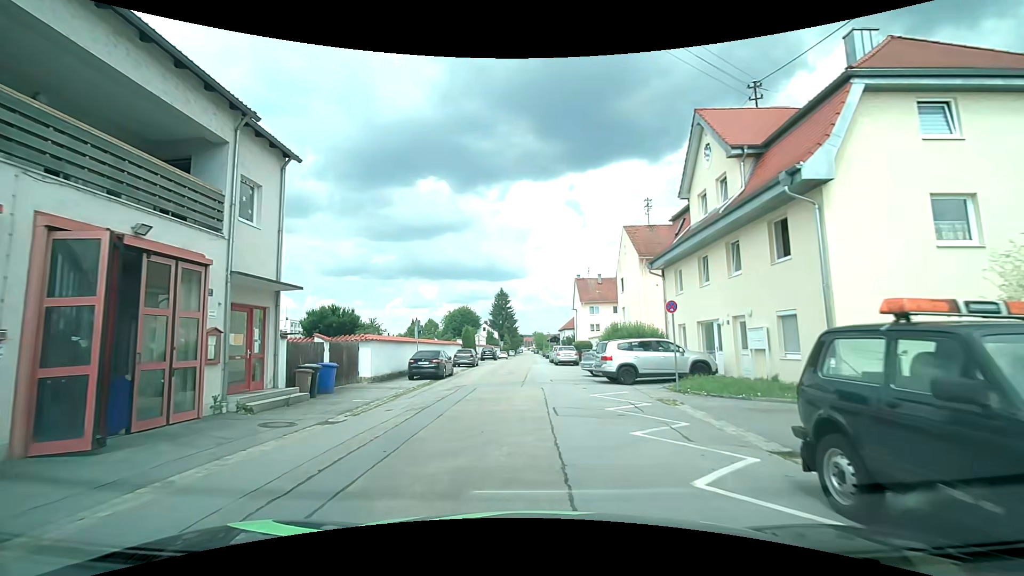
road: residential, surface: asphalt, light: Day
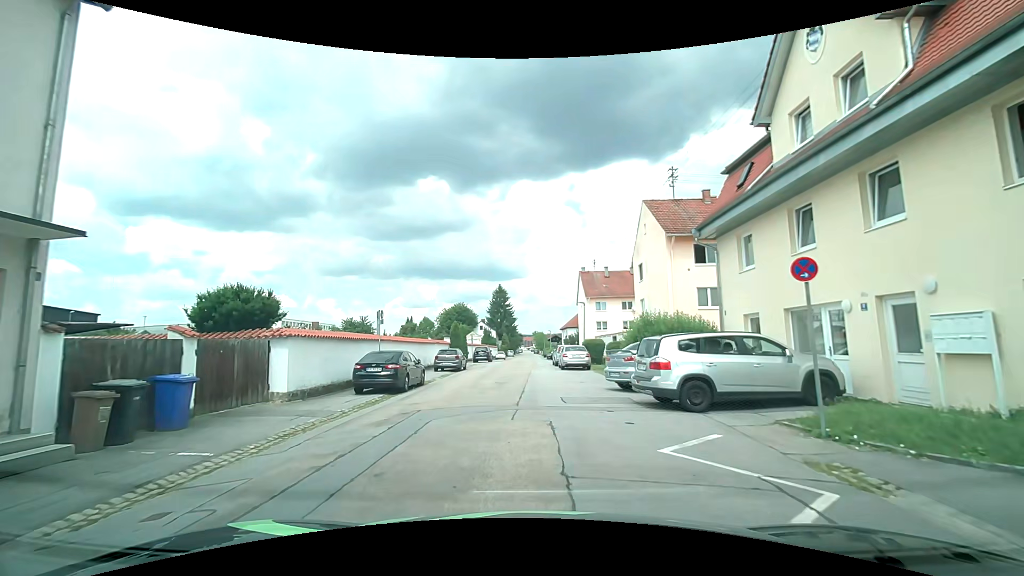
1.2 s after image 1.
(0.0, +7.7) m; +1°
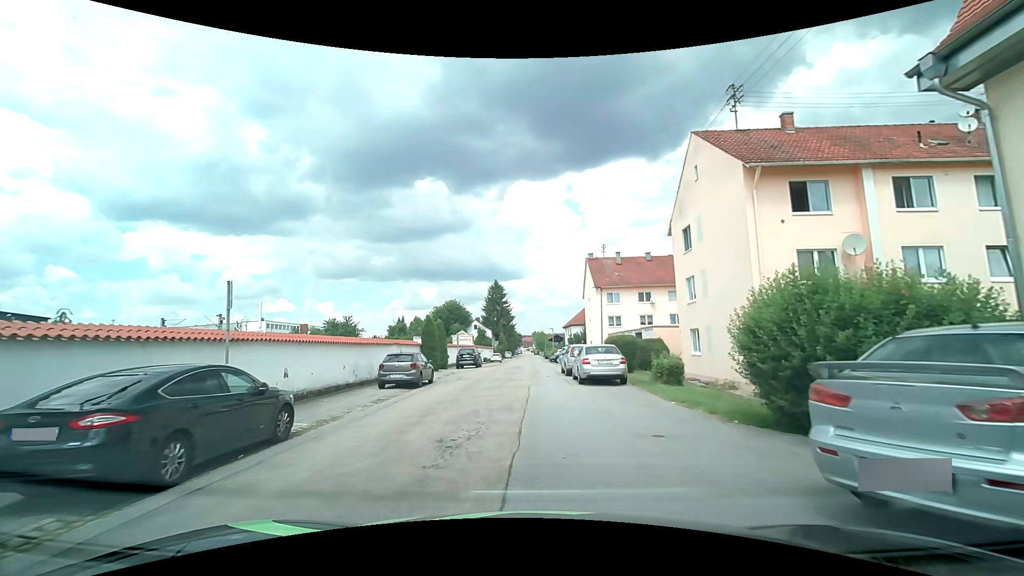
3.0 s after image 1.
(-0.1, +11.5) m; 0°
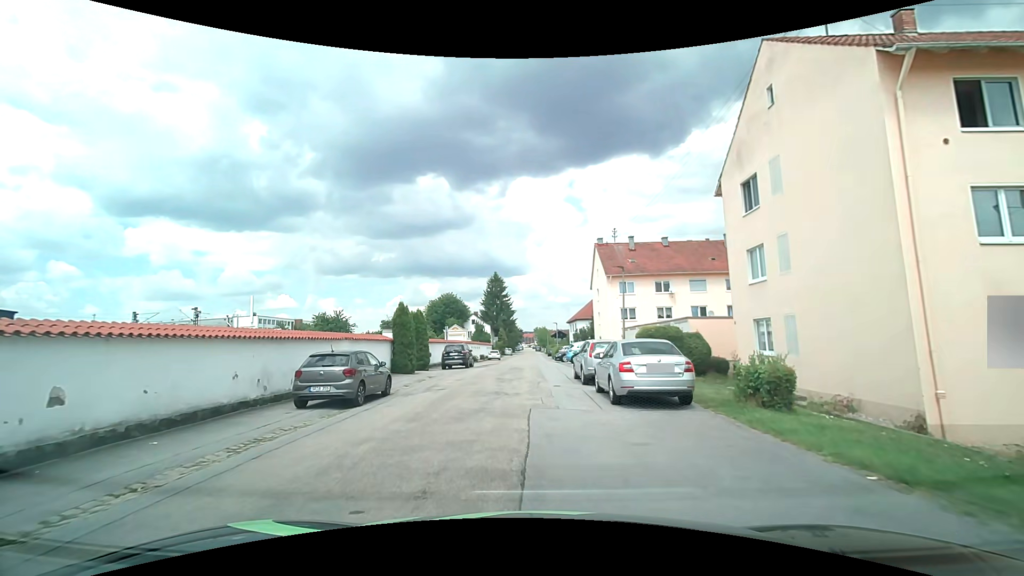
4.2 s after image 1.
(-0.1, +7.3) m; -1°
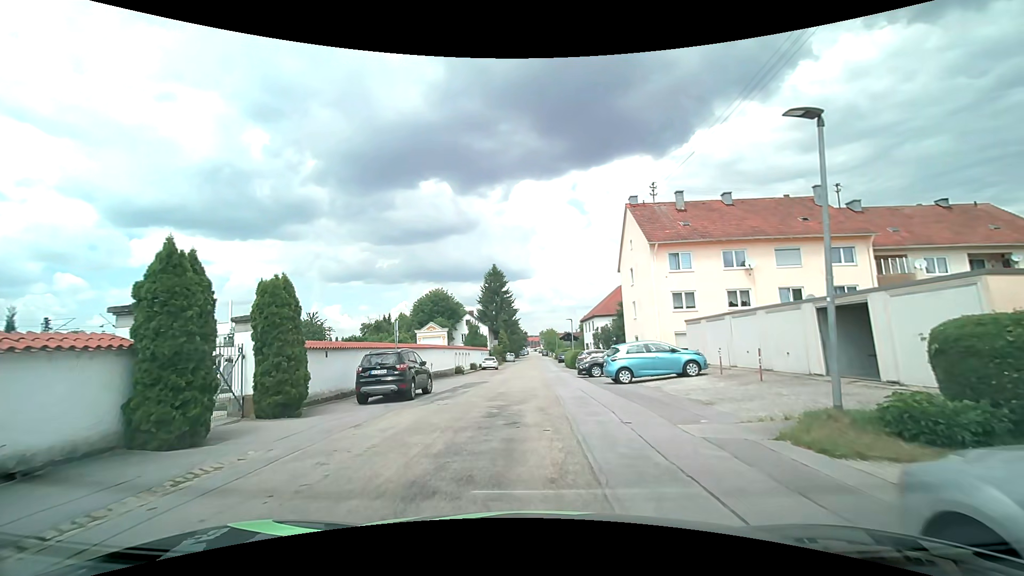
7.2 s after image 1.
(-0.1, +17.3) m; -1°
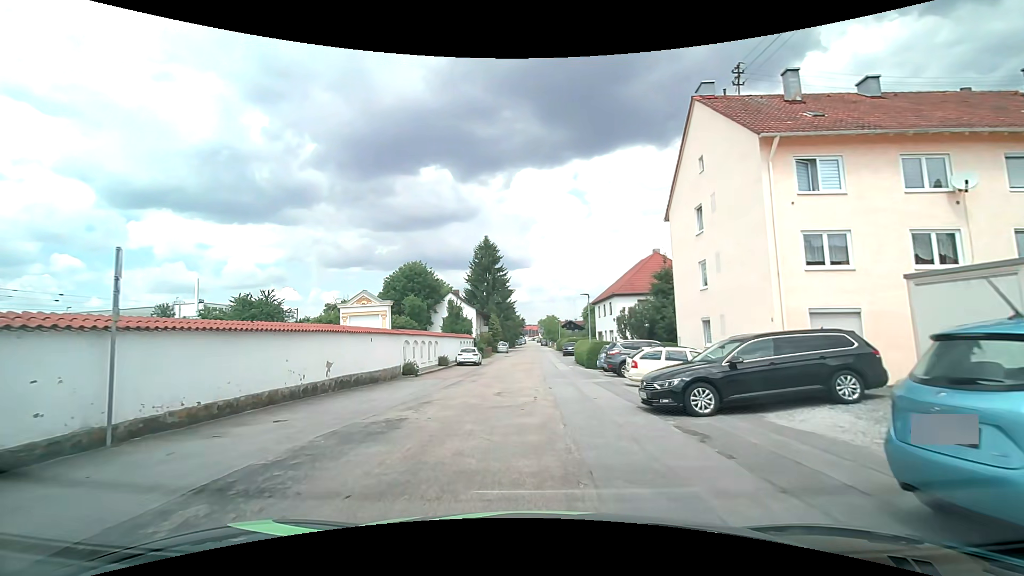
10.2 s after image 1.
(+0.2, +16.8) m; +1°
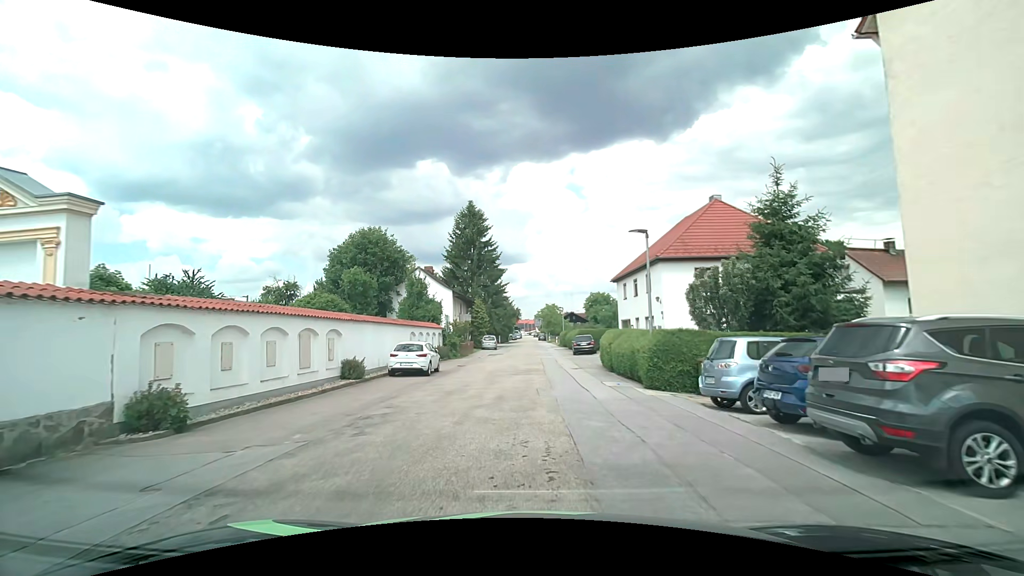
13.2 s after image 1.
(-0.2, +18.2) m; 0°
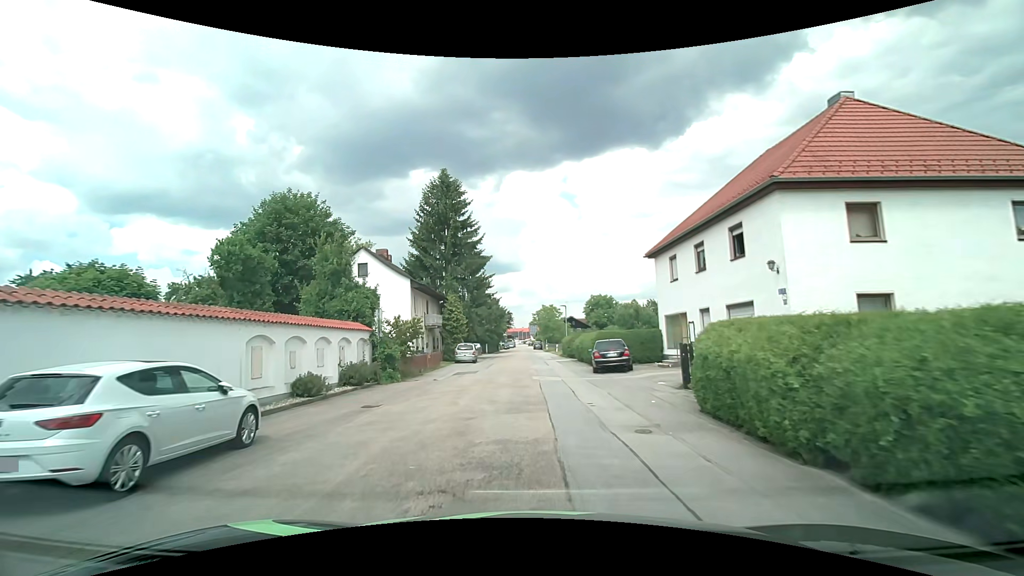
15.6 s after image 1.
(+0.1, +15.8) m; +1°
